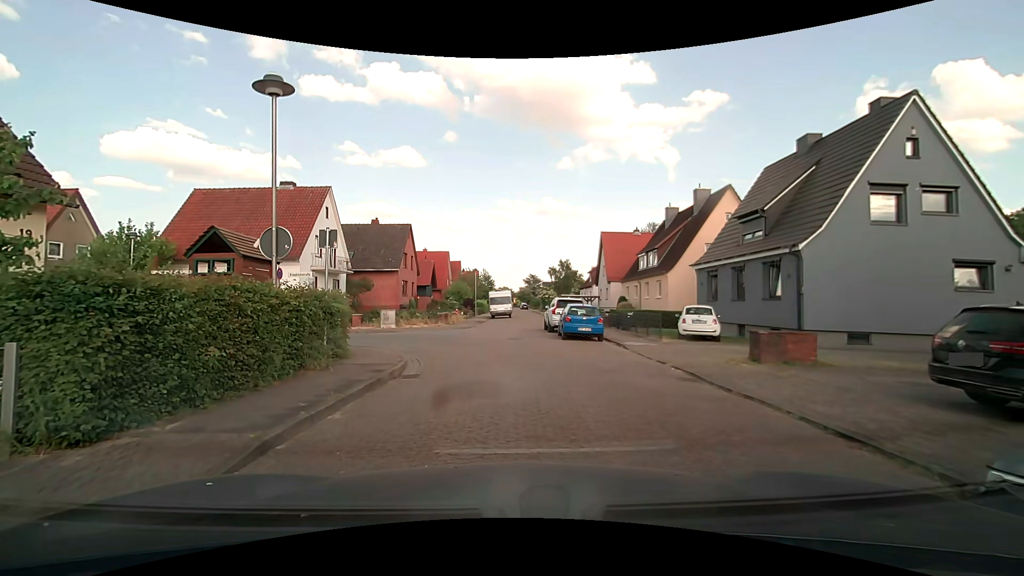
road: residential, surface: paving_stones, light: Day
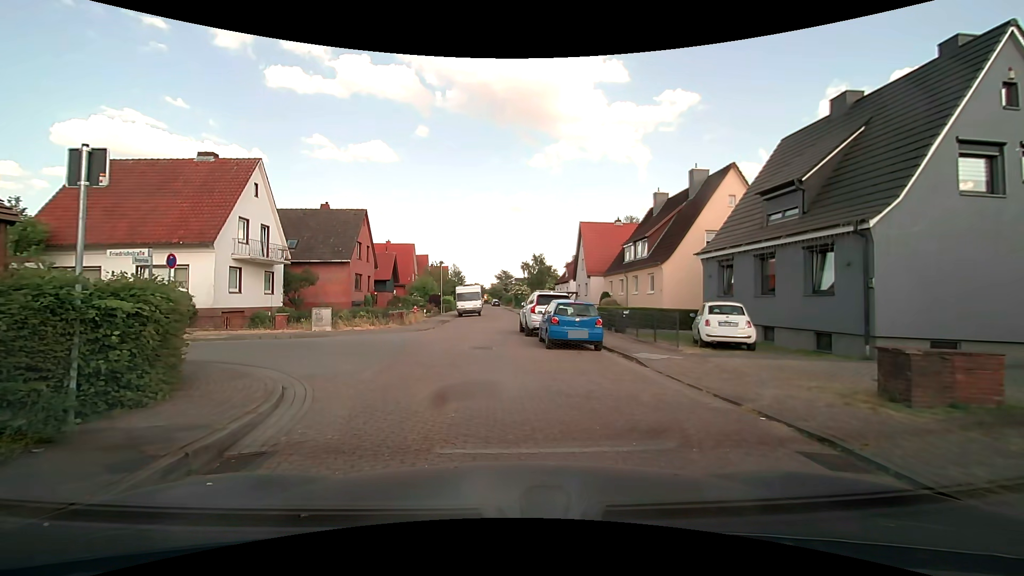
(+0.1, +5.4) m; +2°
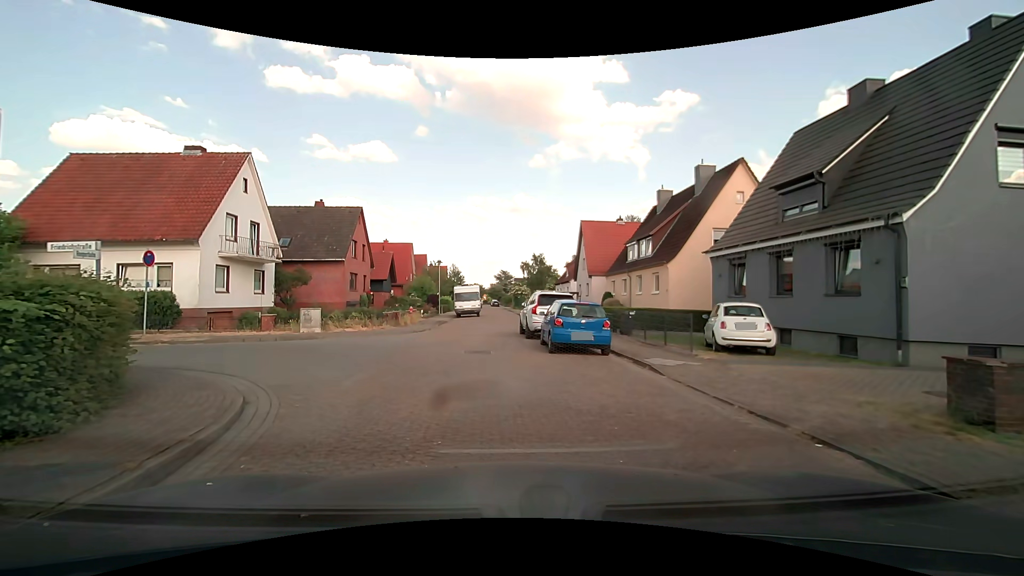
(0.0, +1.2) m; +1°
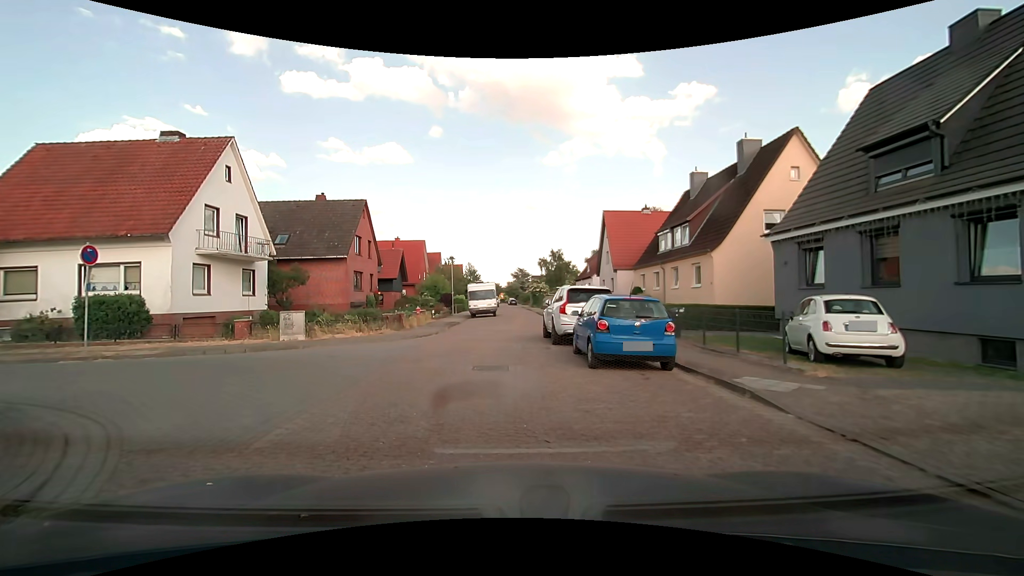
(0.0, +3.7) m; -2°
(0, +10) (-1, +20) (+1, +30) (+2, +40) (+2, +50) (+2, +60) (+2, +70) (+3, +80) (+3, +90) (+3, +100) m
